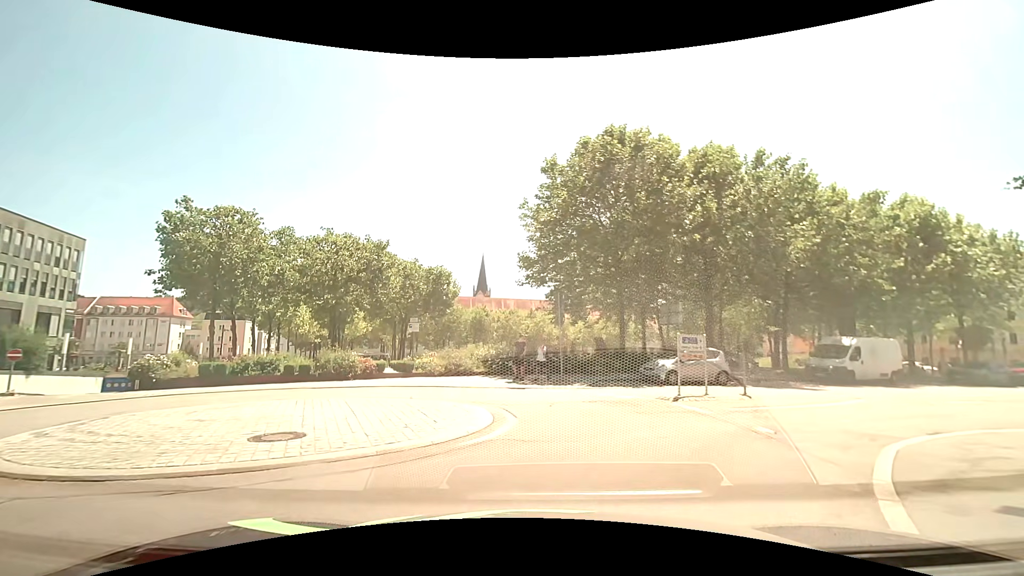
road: residential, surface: asphalt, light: Day
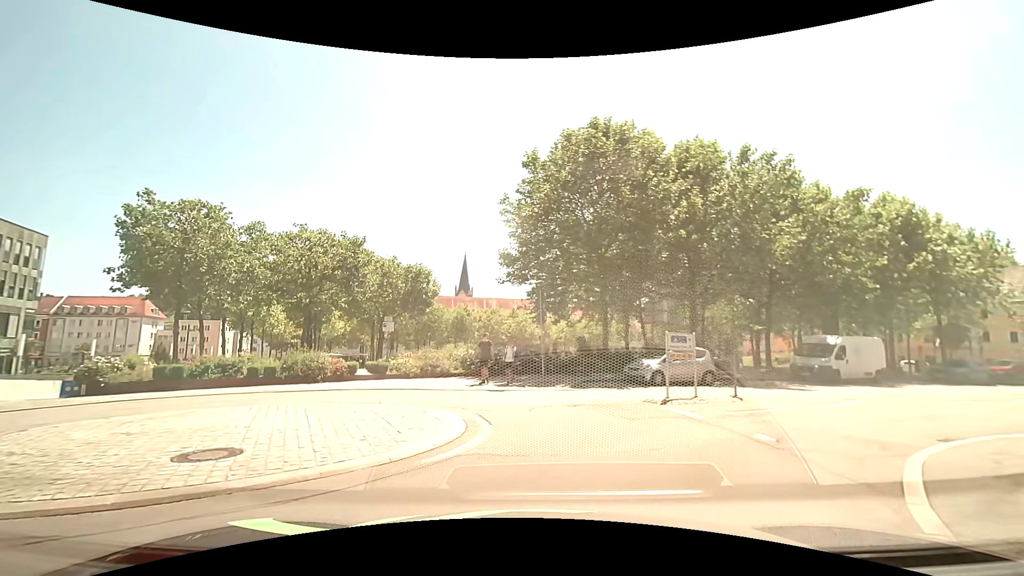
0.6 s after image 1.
(0.0, +1.0) m; 0°
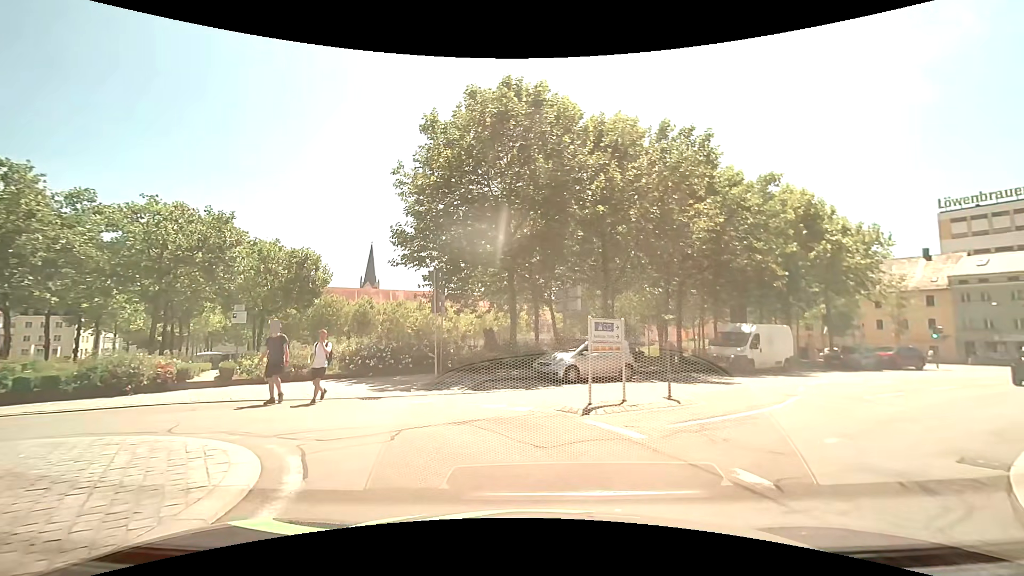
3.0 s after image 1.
(+0.3, +3.6) m; +10°
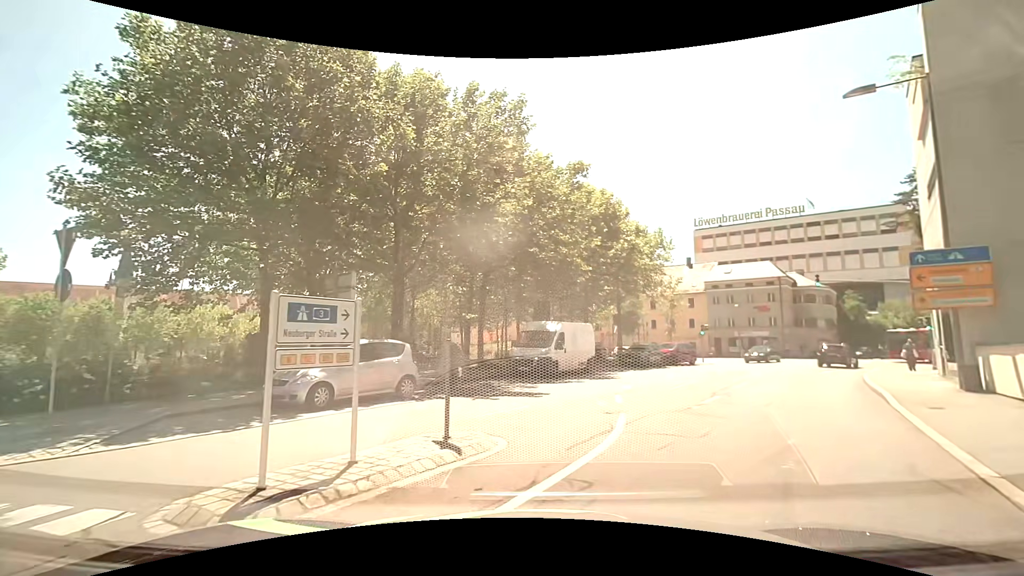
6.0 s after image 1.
(+1.0, +5.2) m; +22°
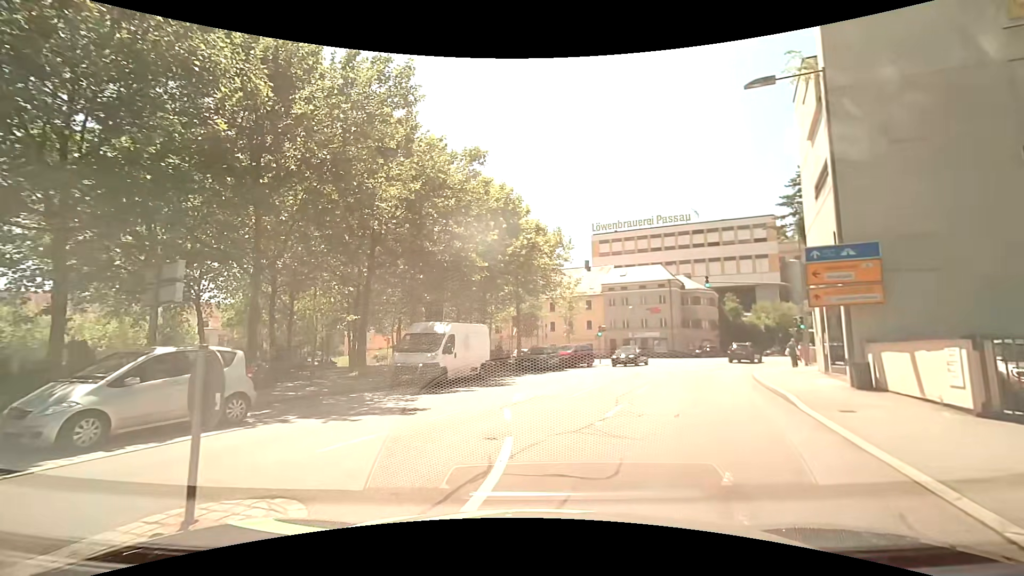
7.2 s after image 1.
(+0.3, +2.5) m; +11°
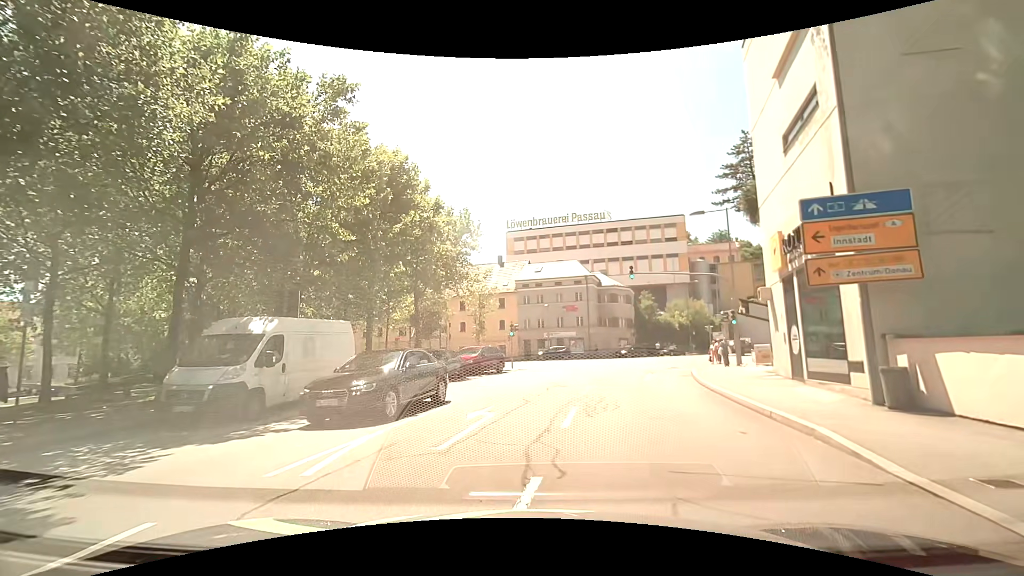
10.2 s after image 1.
(+0.8, +6.2) m; +8°
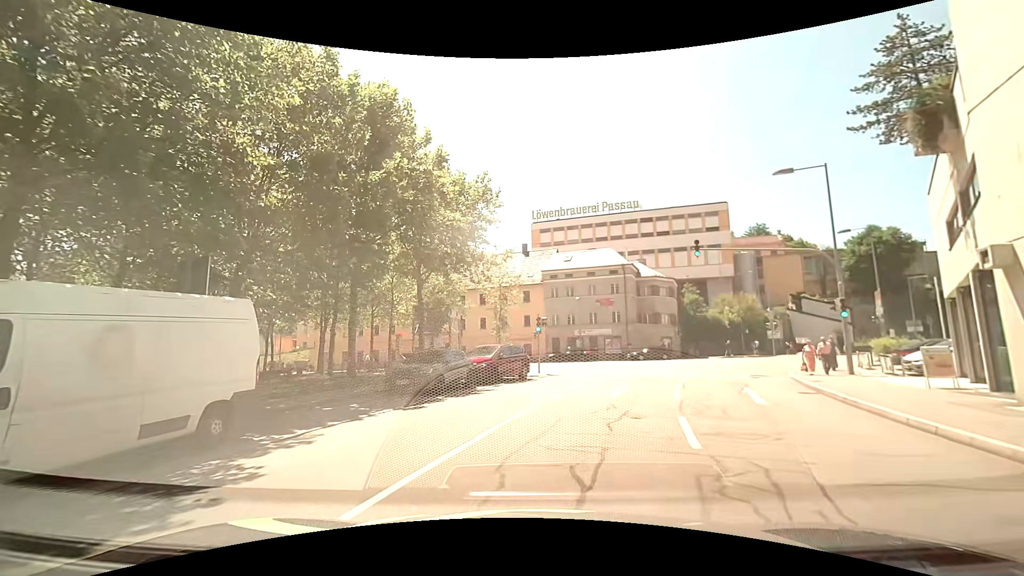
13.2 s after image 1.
(0.0, +7.5) m; -2°
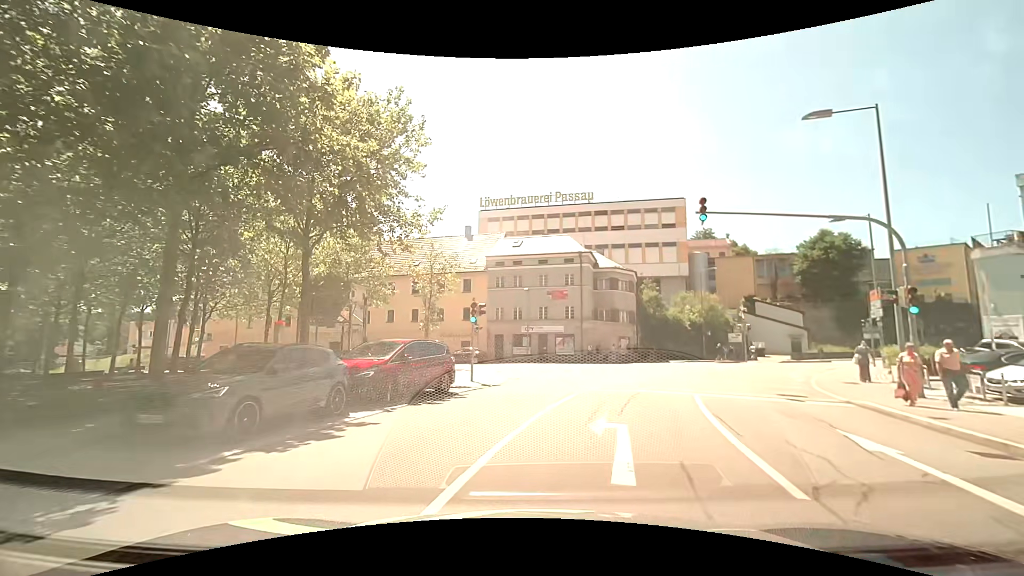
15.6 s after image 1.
(+0.4, +8.2) m; +6°
